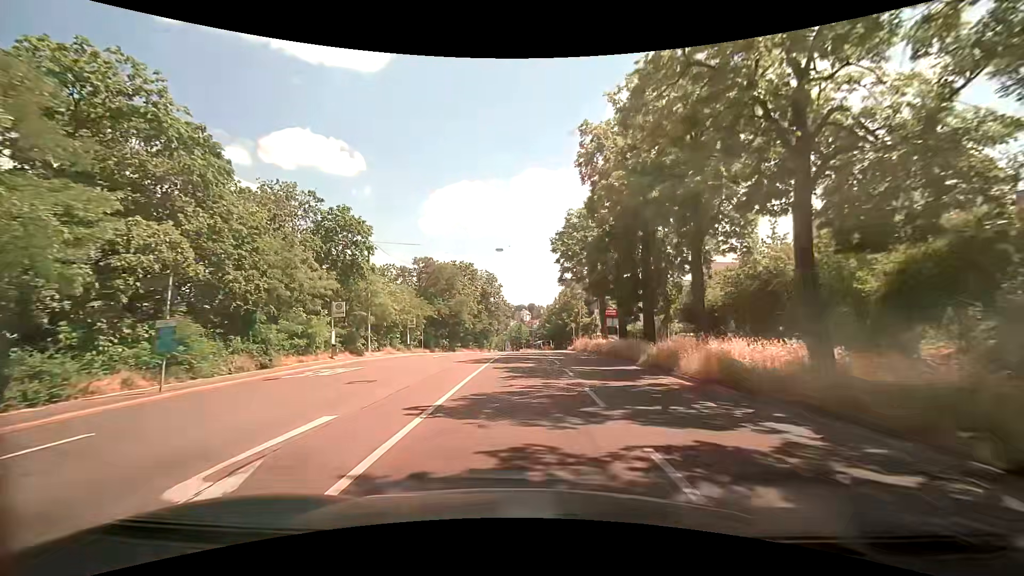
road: secondary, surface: asphalt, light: Day
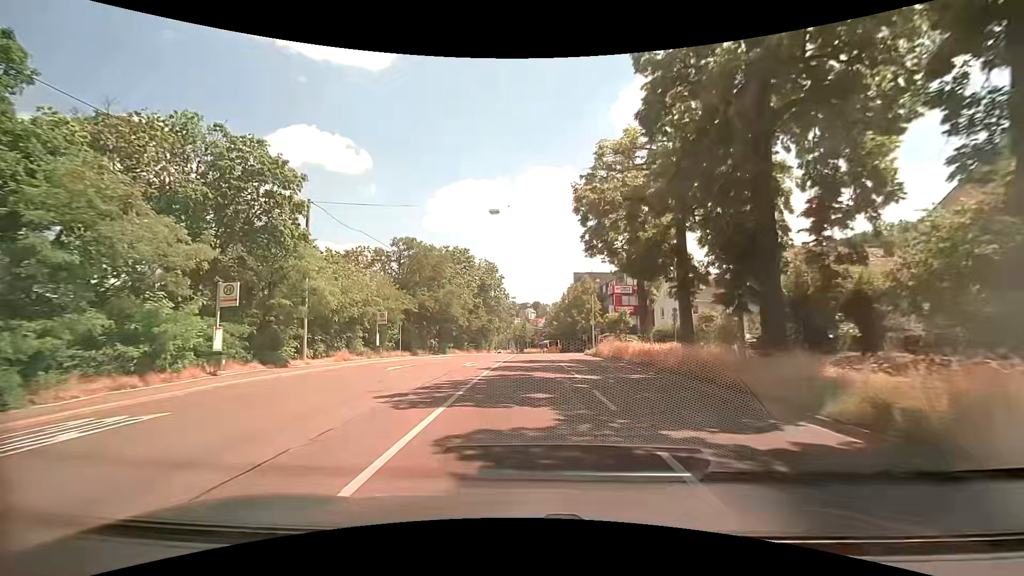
(-0.1, +12.3) m; -1°
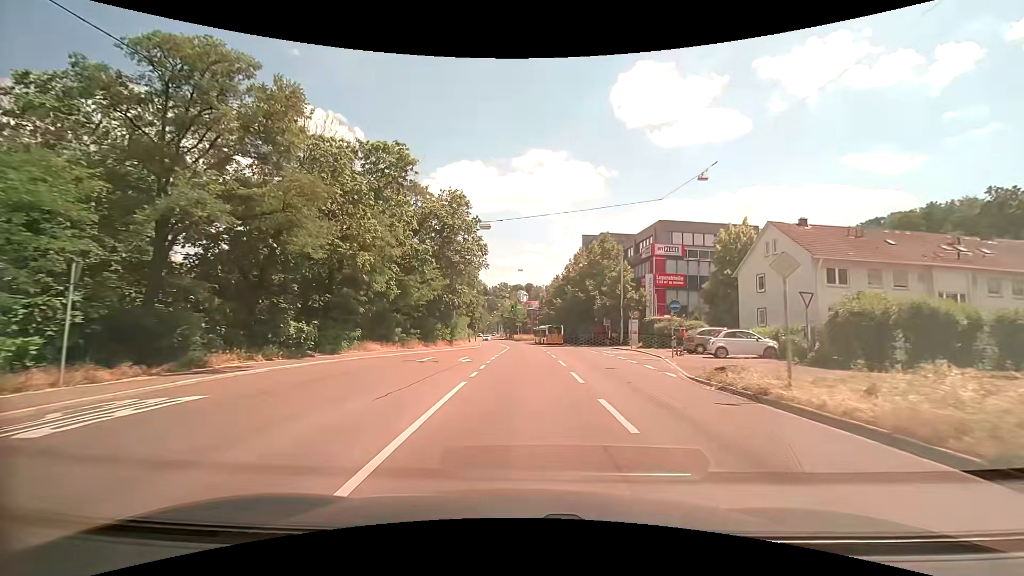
(+0.3, +32.6) m; +1°
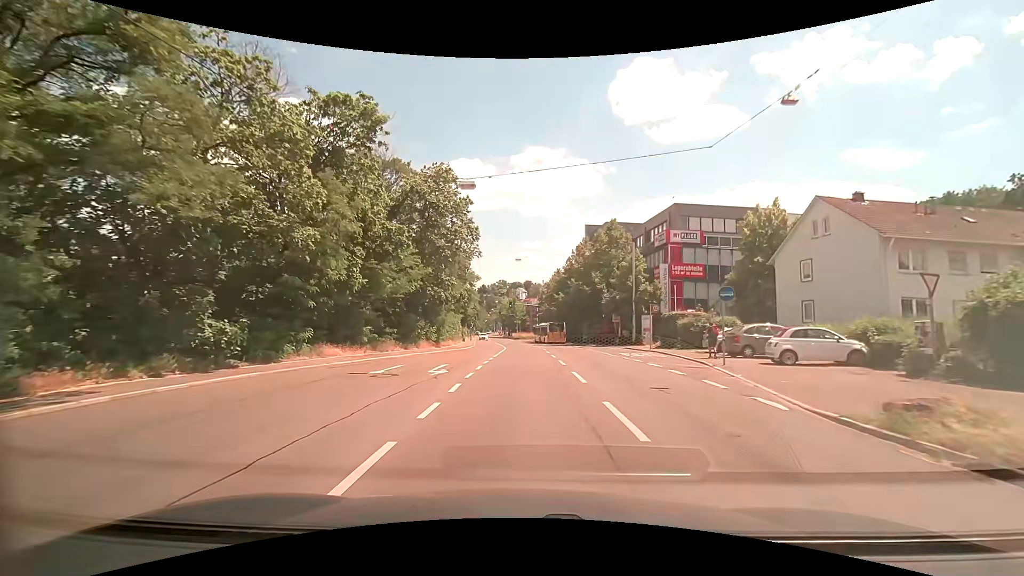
(0.0, +6.7) m; +1°
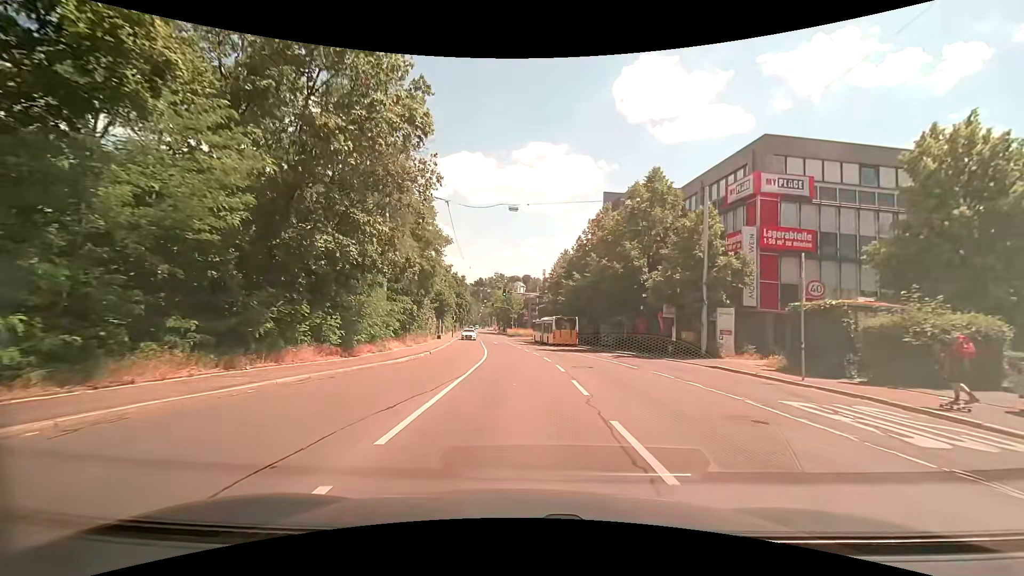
(-0.1, +19.5) m; 0°
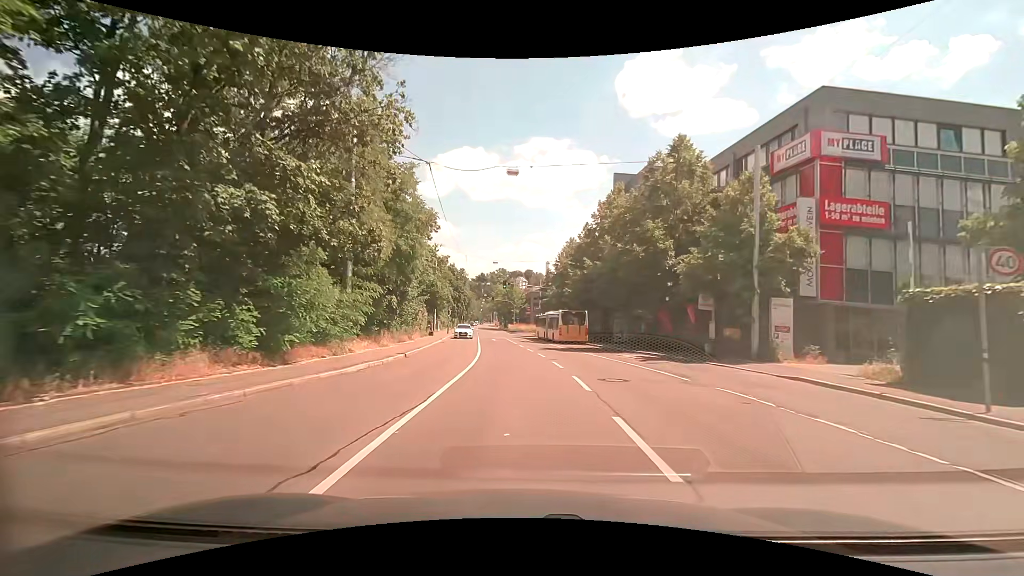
(0.0, +6.1) m; 0°
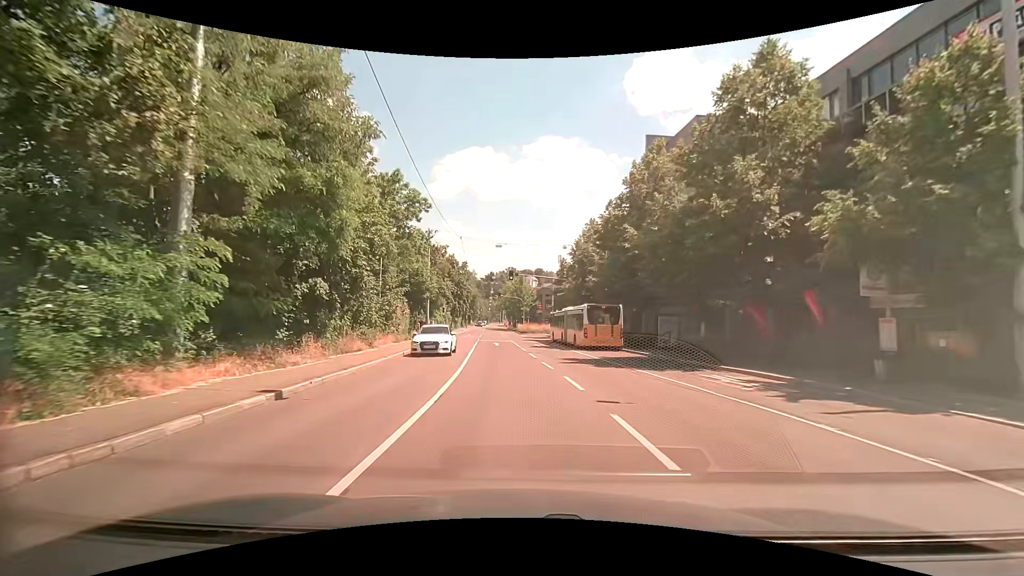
(0.0, +11.6) m; -1°
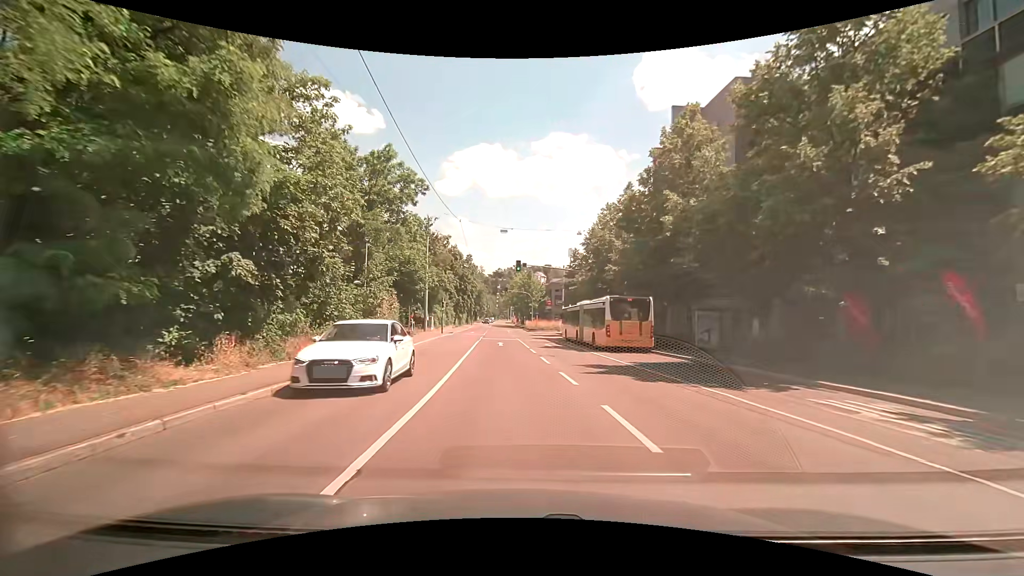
(0.0, +5.6) m; -1°
(0, +10) (0, +20) (0, +30) (-1, +40) (-1, +50) (-2, +60) (-2, +70) (-2, +80) (-2, +90) (-2, +100) m
